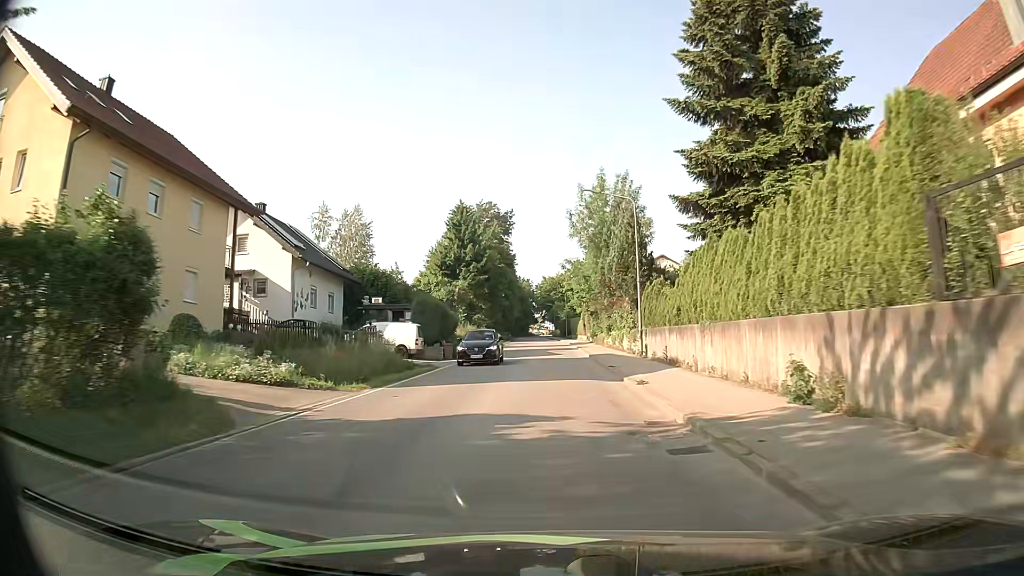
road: tertiary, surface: asphalt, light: Day
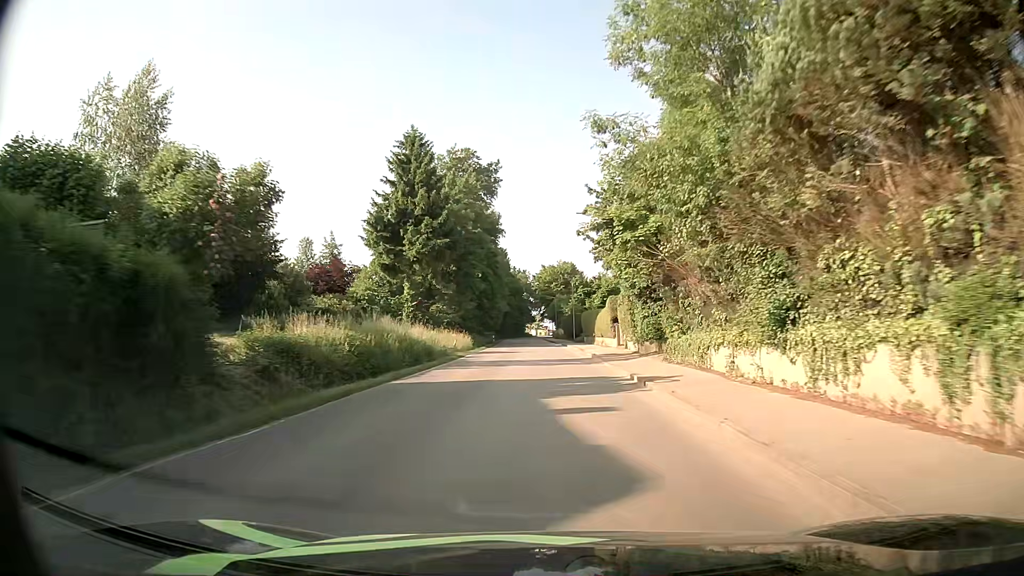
(-0.1, +33.7) m; 0°
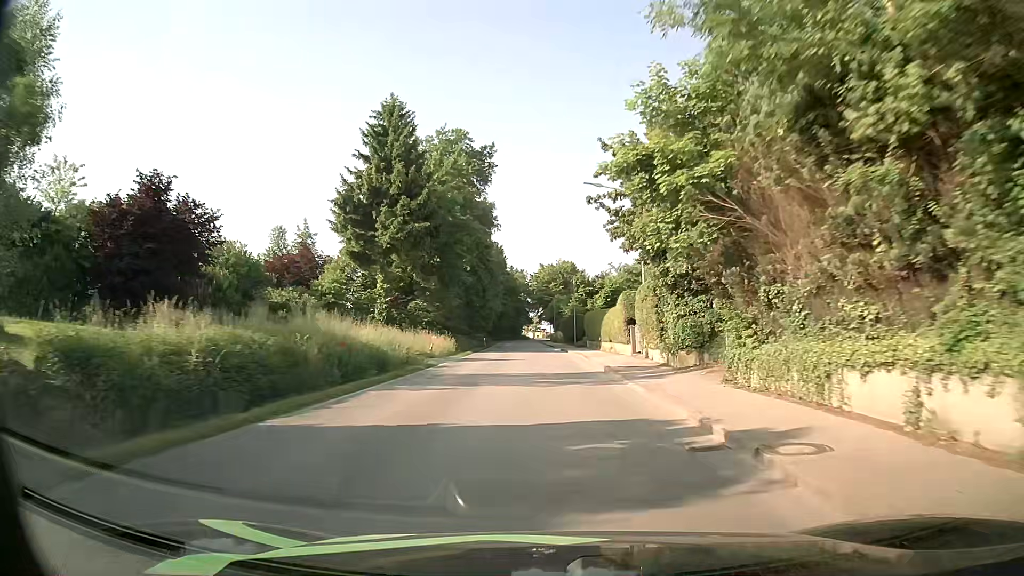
(0.0, +8.5) m; +1°
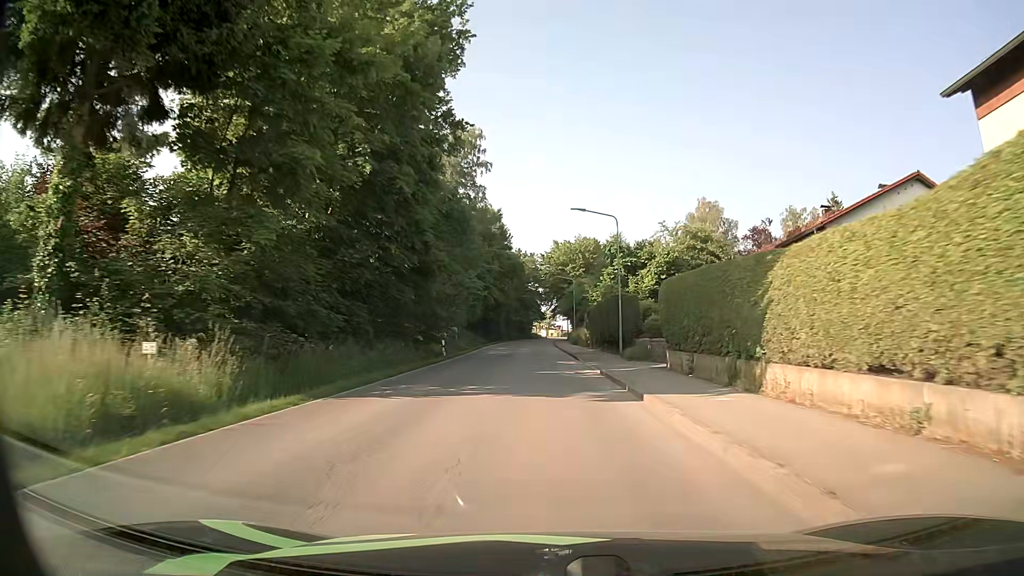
(-0.5, +34.7) m; -2°
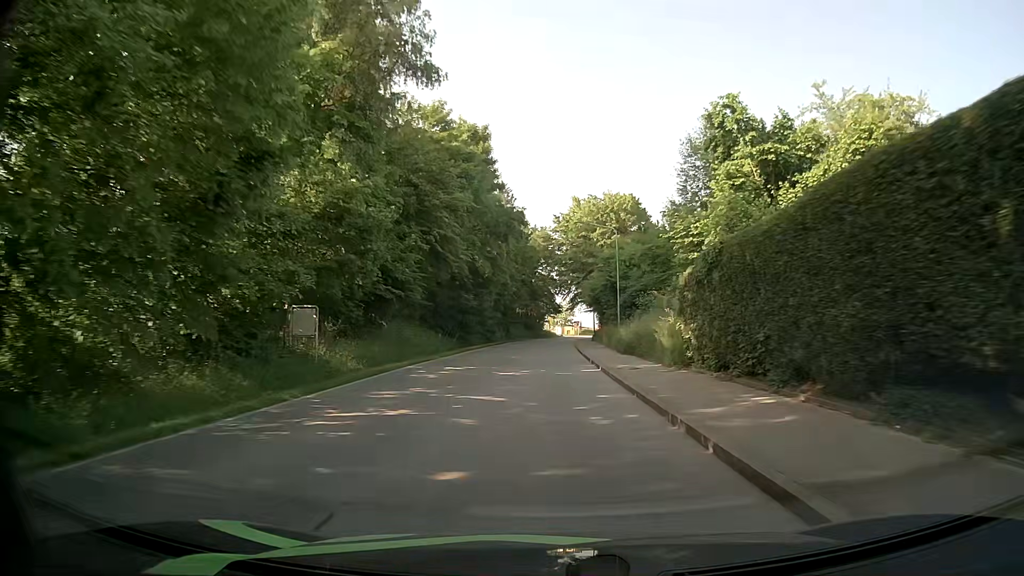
(-0.4, +35.3) m; -1°
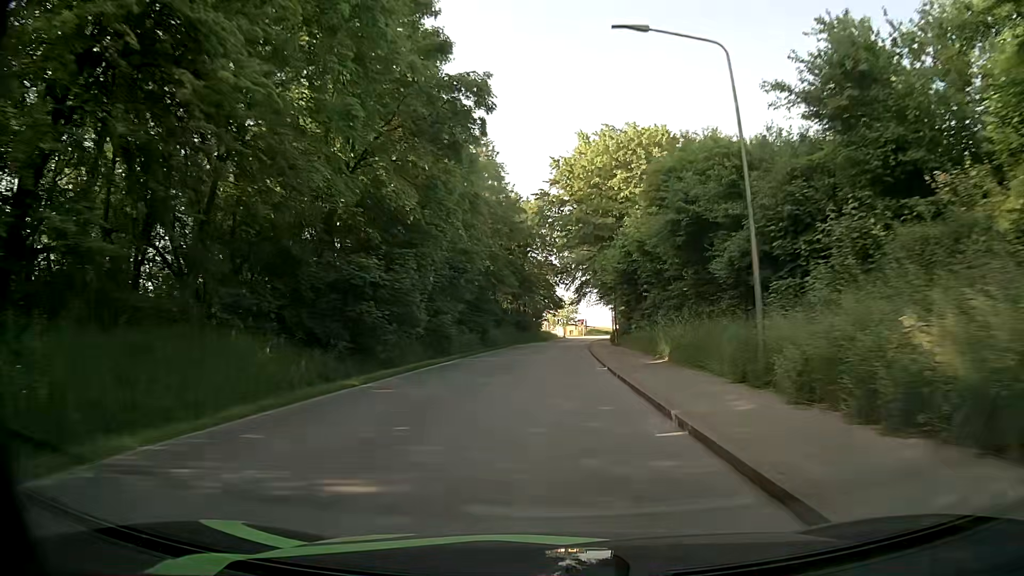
(0.0, +26.6) m; -1°
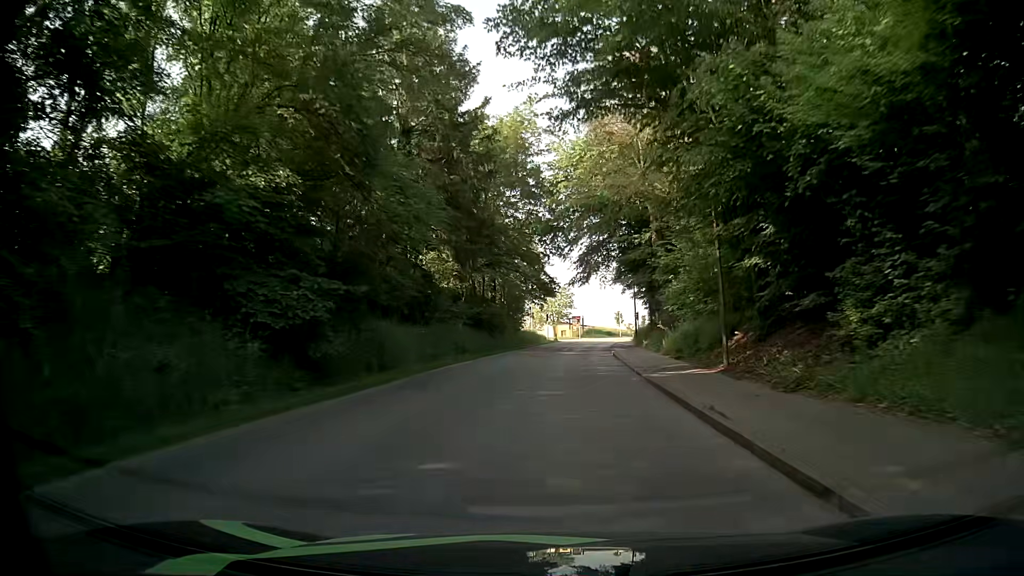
(+0.6, +35.4) m; +2°
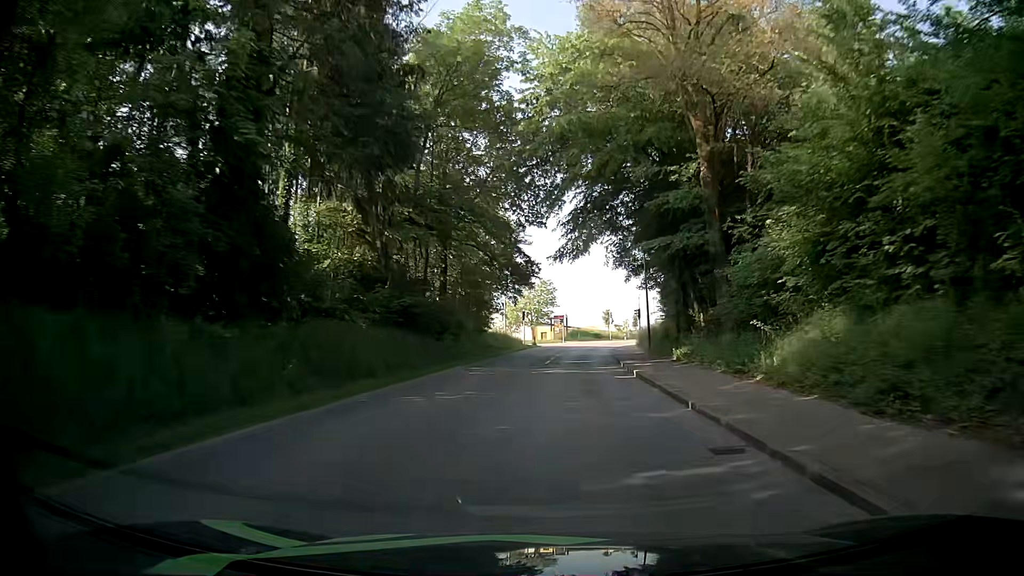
(+0.1, +17.4) m; +1°
(0, +10) (0, +20) (+1, +30) (+1, +40) (+2, +50) (+4, +60) (+6, +70) (+8, +79) (+11, +89) (+15, +98) m
